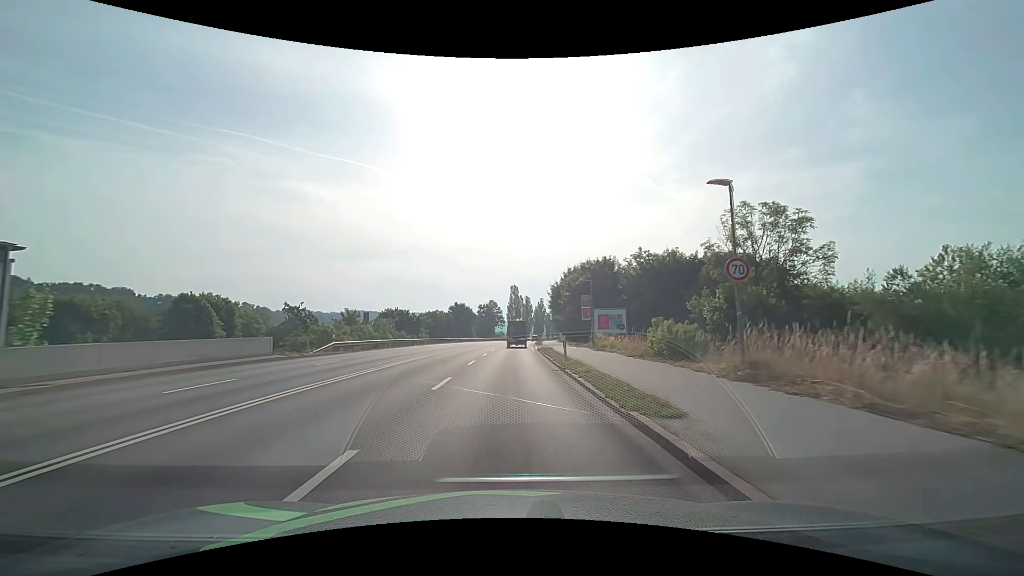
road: primary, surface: asphalt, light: Day
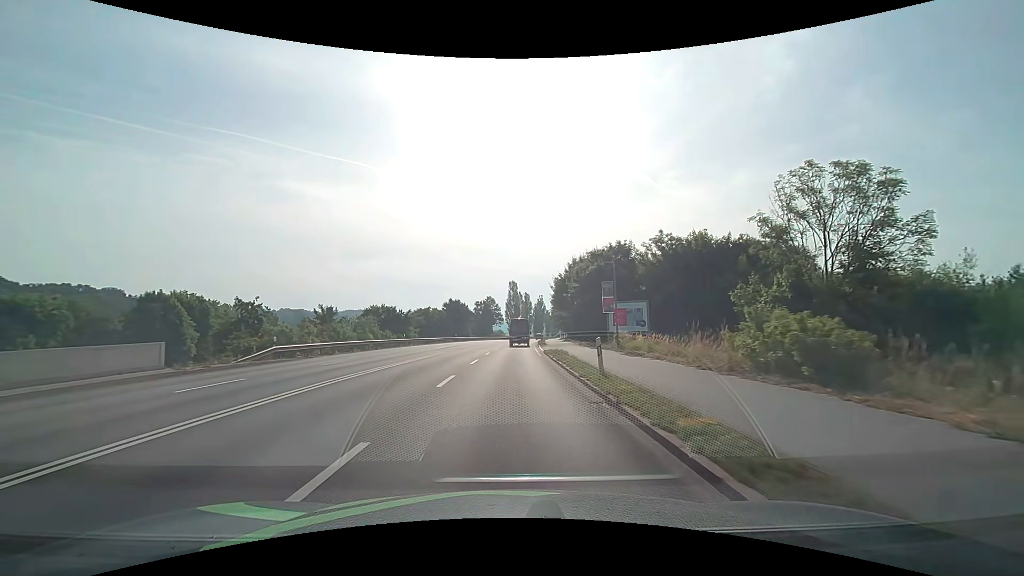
(0.0, +8.7) m; 0°
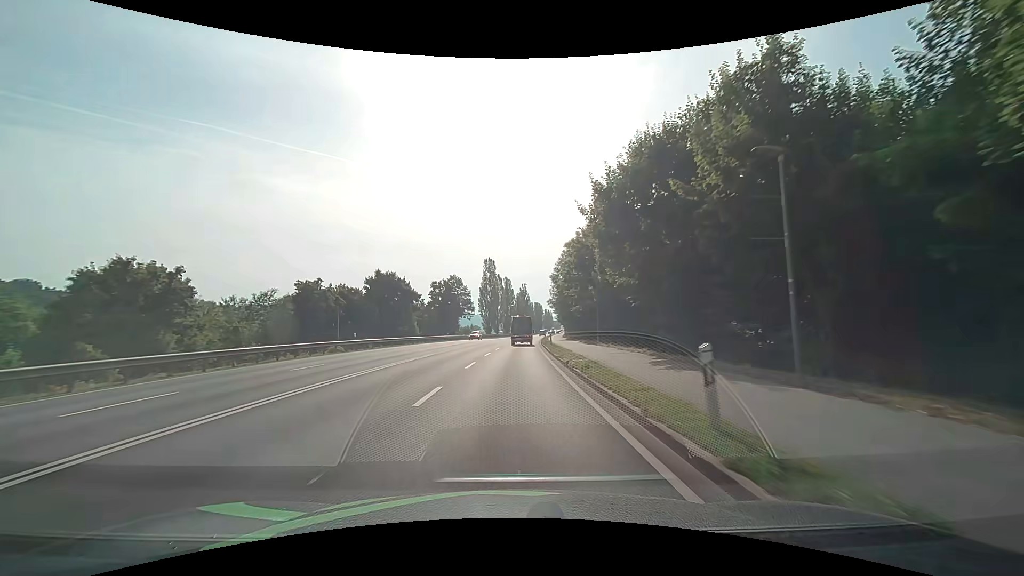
(+0.8, +48.4) m; +2°
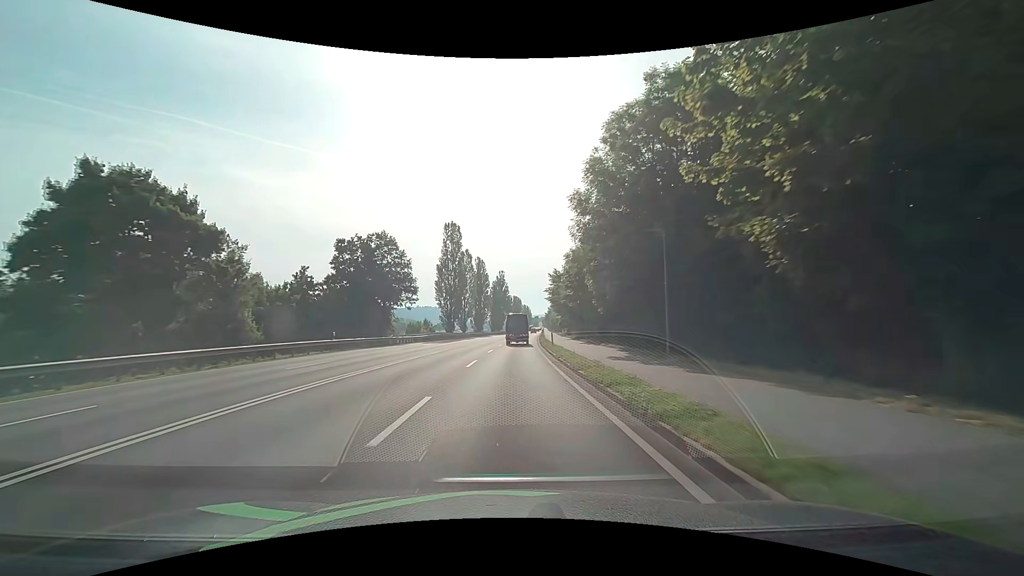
(+0.8, +42.0) m; +2°
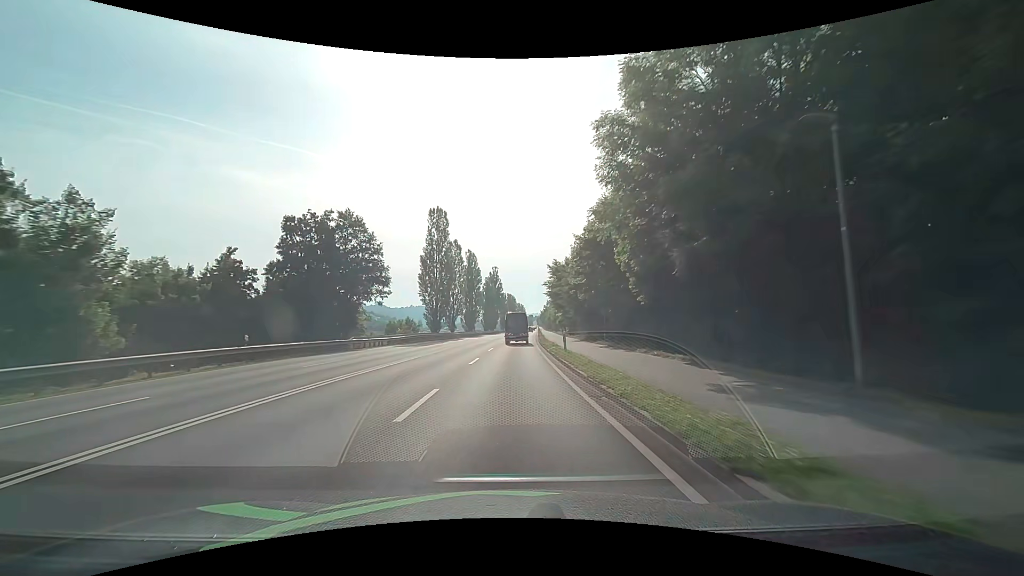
(+0.1, +10.6) m; +1°
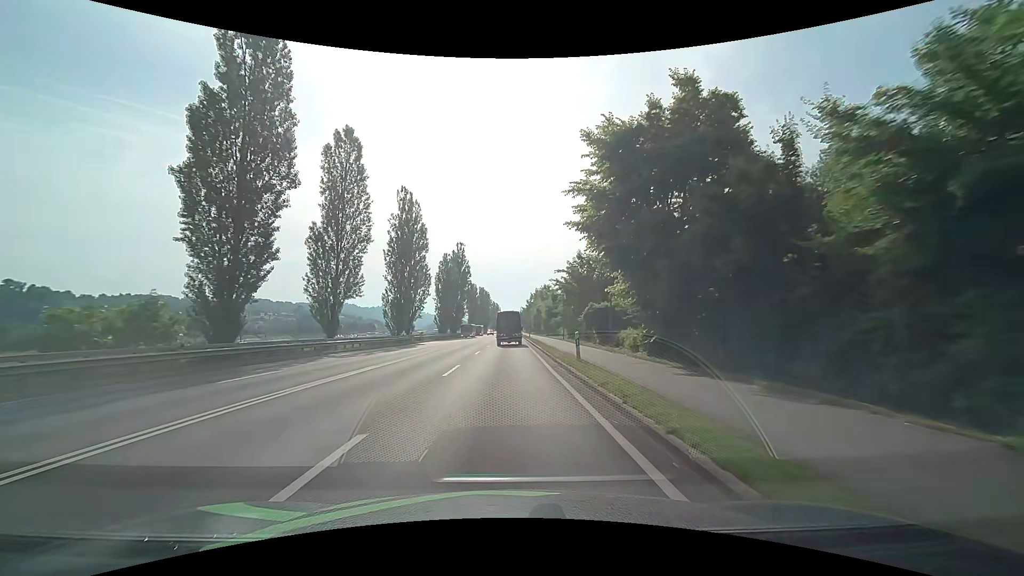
(+1.2, +52.6) m; +3°
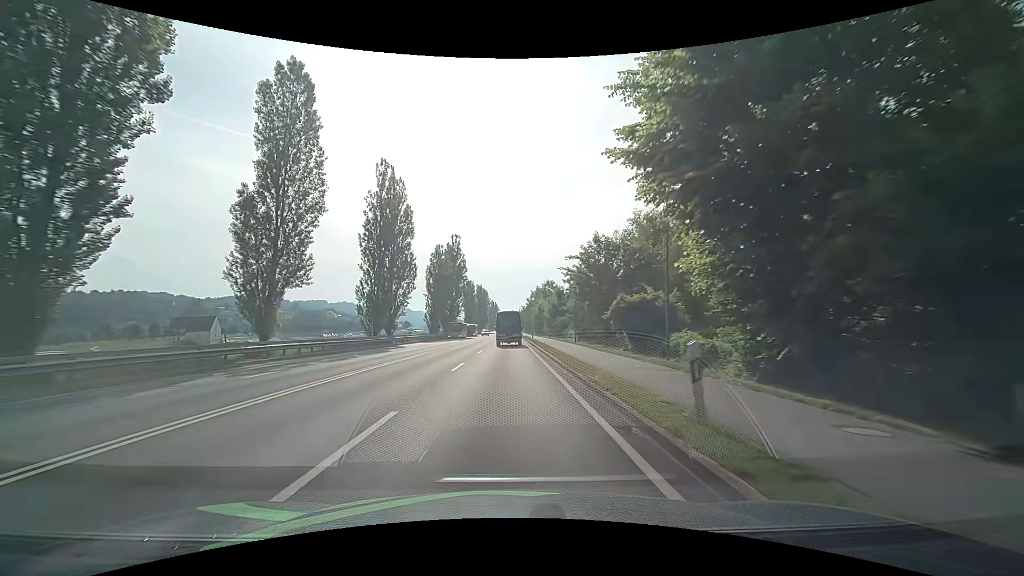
(0.0, +10.4) m; 0°
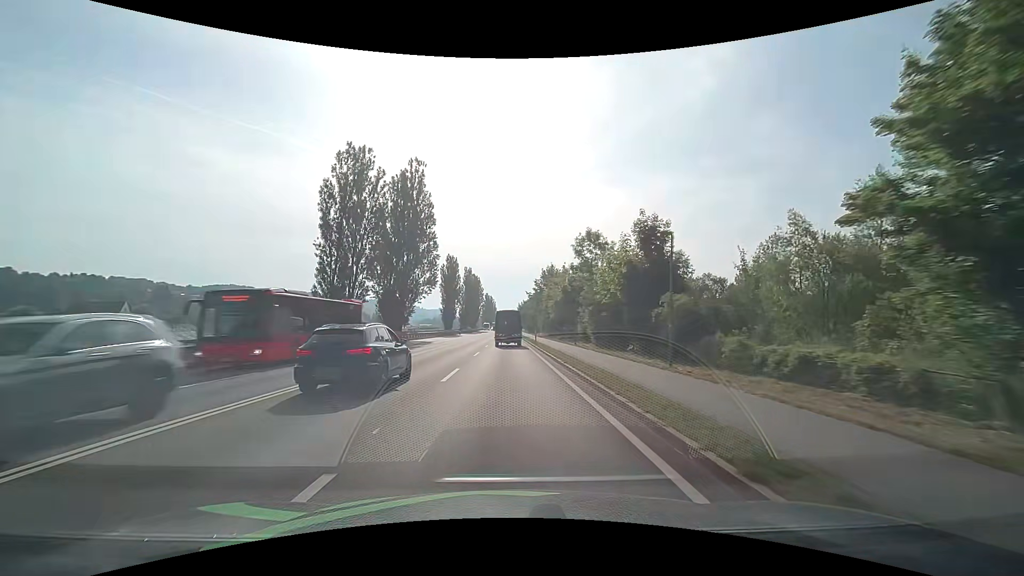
(-0.1, +51.4) m; 0°
(0, +10) (0, +20) (0, +30) (0, +40) (0, +50) (0, +60) (0, +70) (+1, +80) (+1, +90) (+1, +100) m
